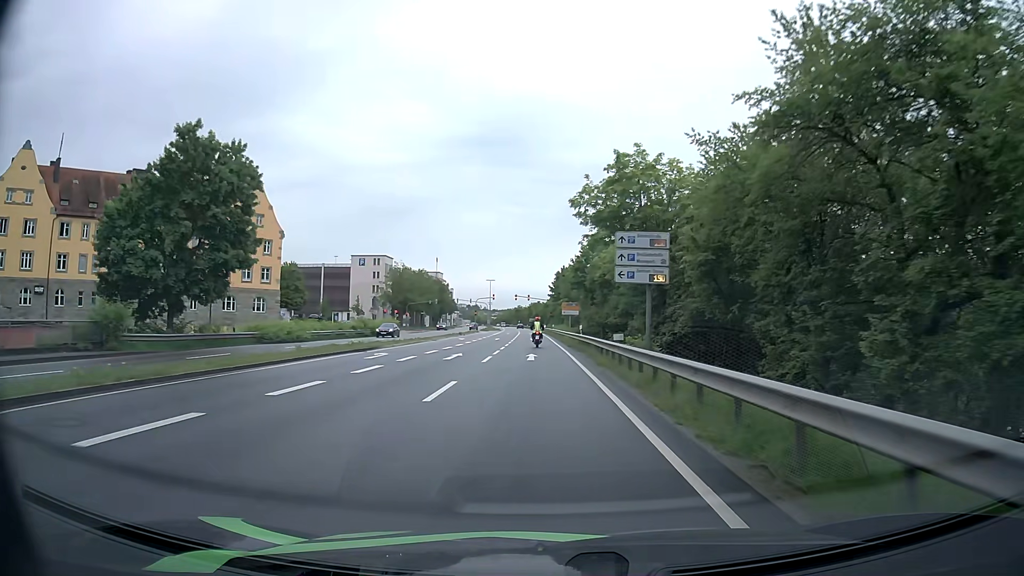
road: primary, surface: asphalt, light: Day
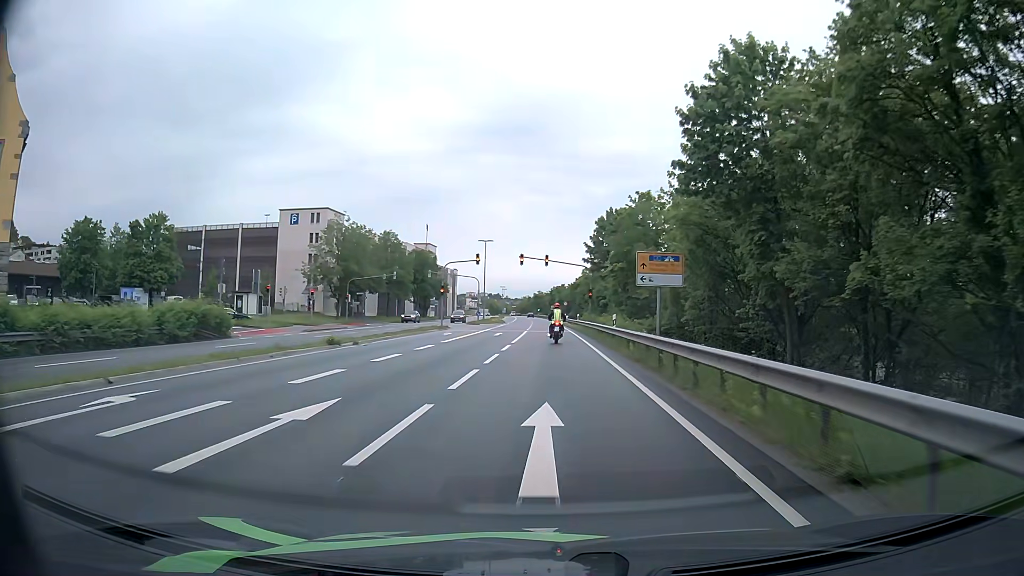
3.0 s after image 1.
(-1.1, +53.5) m; -2°
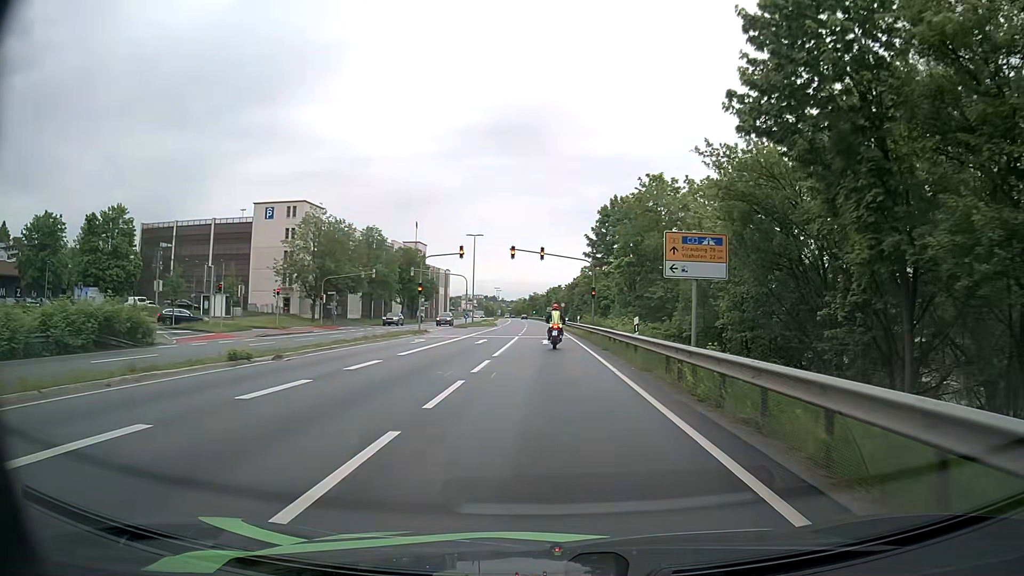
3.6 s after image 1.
(0.0, +7.9) m; 0°
